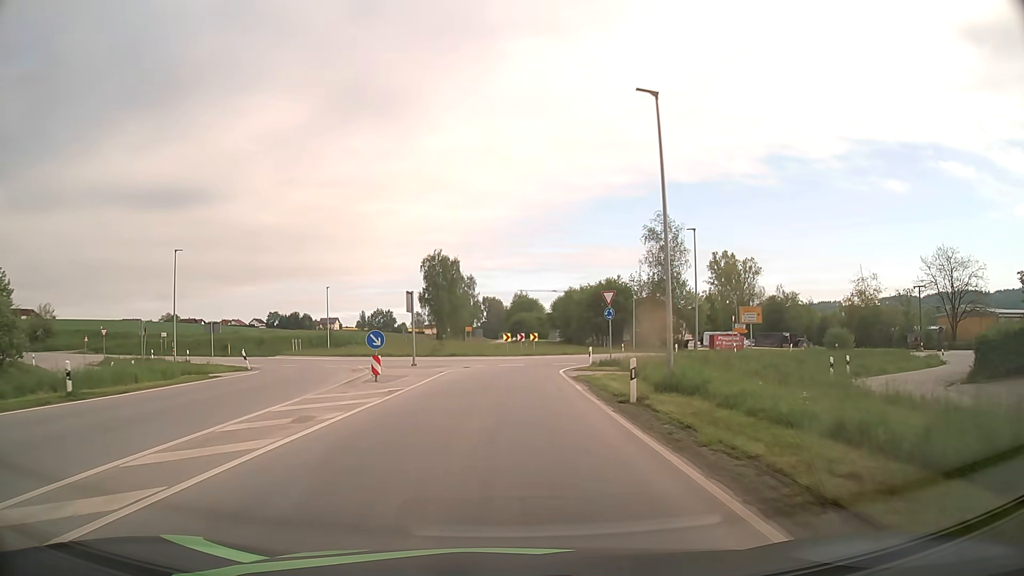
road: secondary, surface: asphalt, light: Day
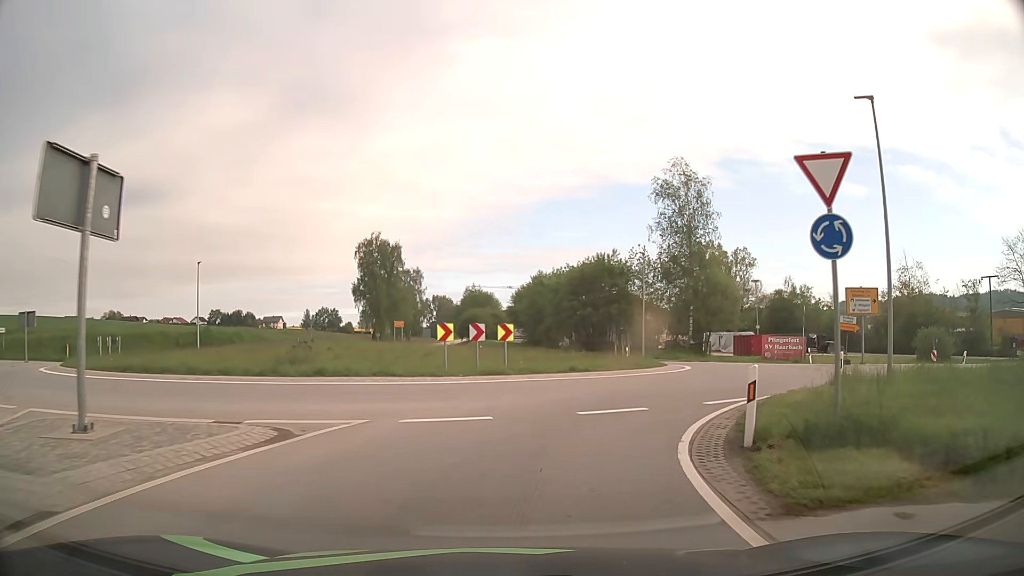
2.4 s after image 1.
(+0.2, +24.8) m; +4°
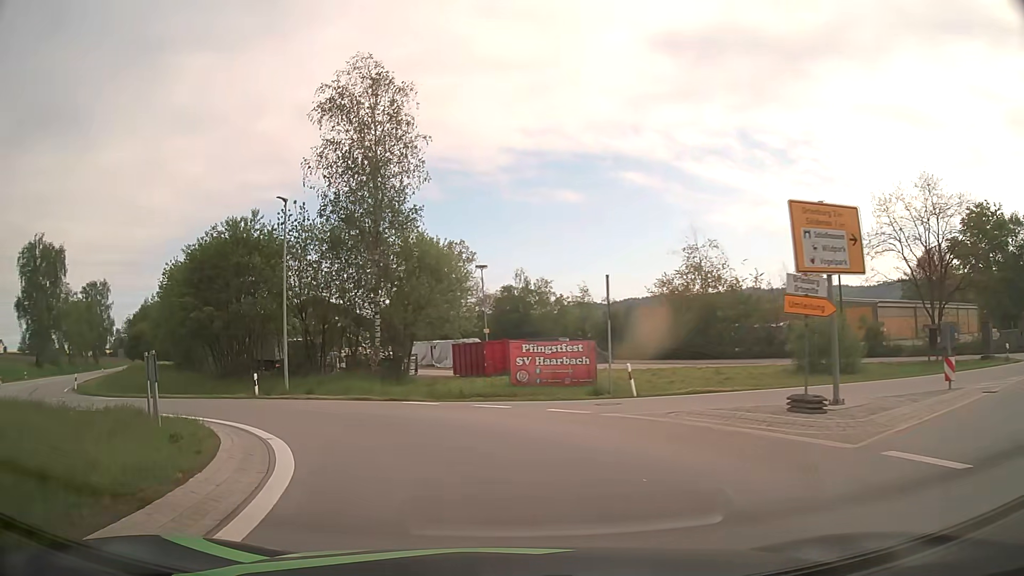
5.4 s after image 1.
(+6.9, +22.4) m; +24°
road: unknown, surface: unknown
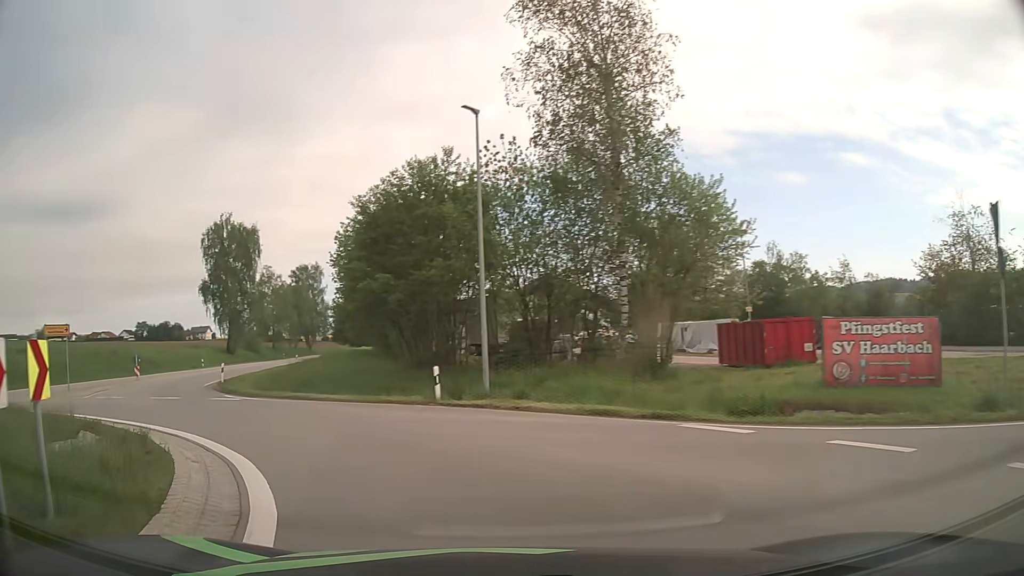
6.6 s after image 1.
(-1.5, +9.4) m; -20°
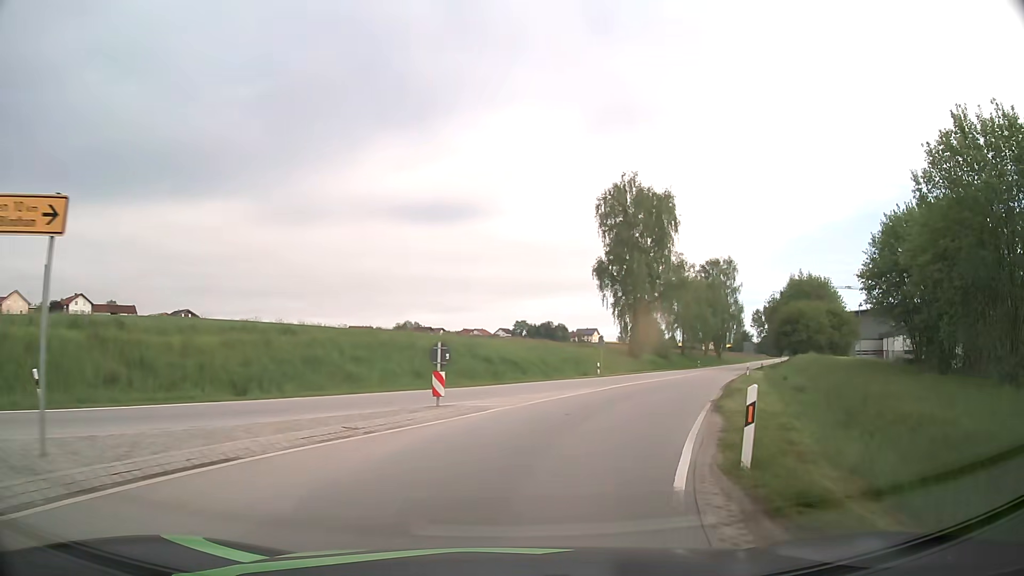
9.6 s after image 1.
(-12.0, +23.8) m; -34°
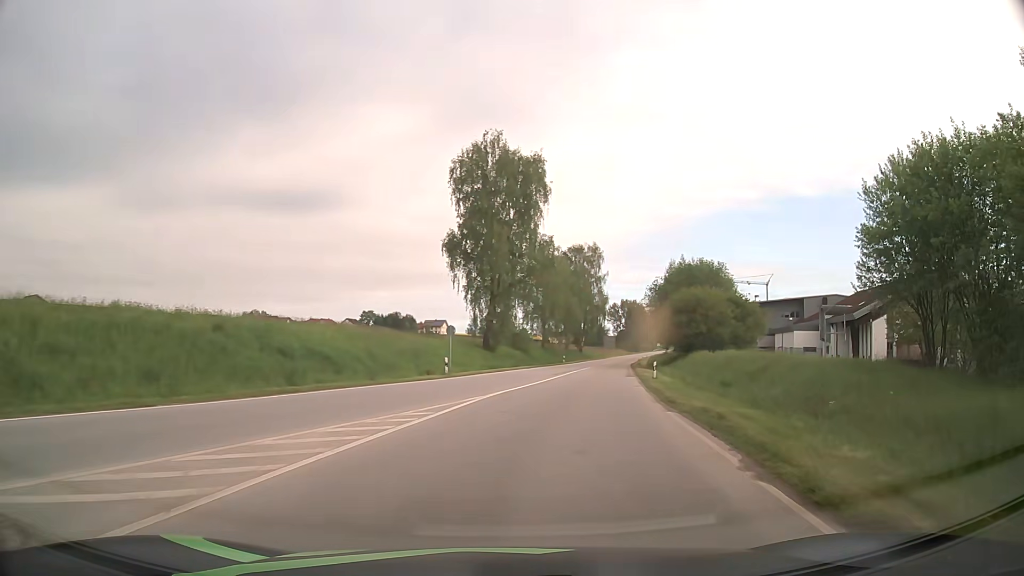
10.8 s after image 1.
(+1.7, +13.4) m; +14°
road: secondary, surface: asphalt
(+1, +10) (+2, +20) (+3, +30) (+5, +40) (+7, +50) (+9, +59) (+10, +69) (+12, +79) (+14, +89) (+16, +99) m
